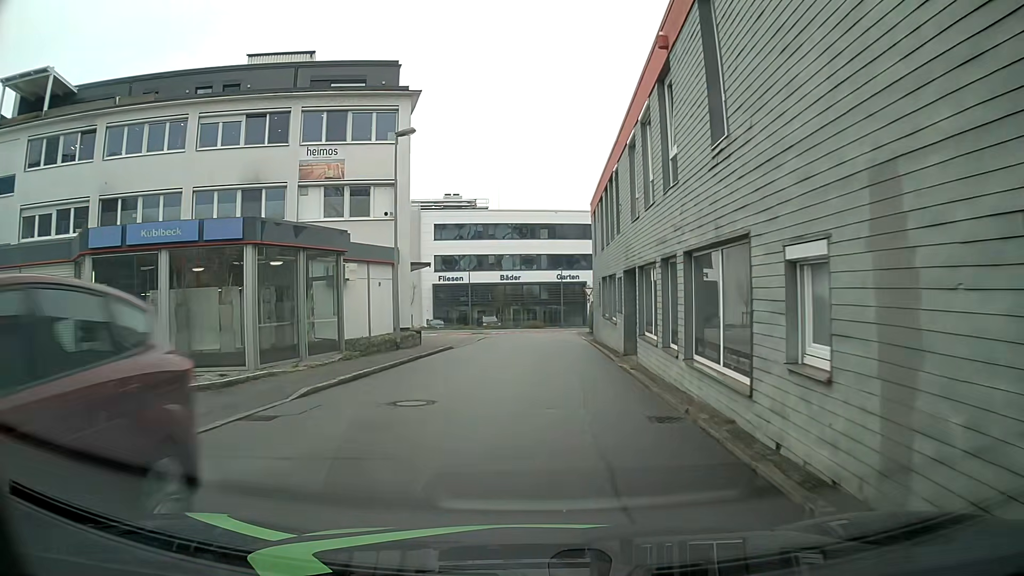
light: Day
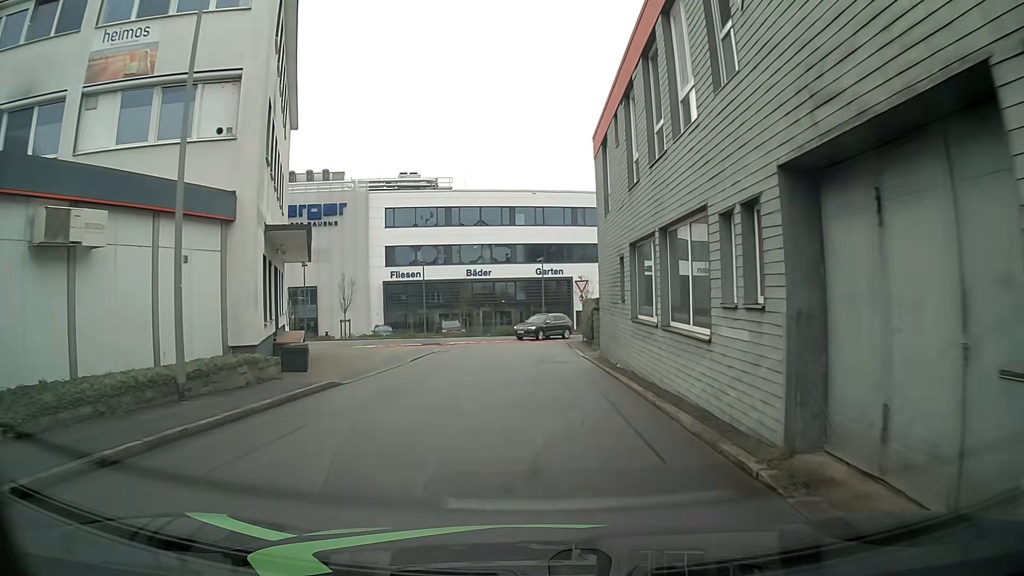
(+0.2, +14.5) m; +2°
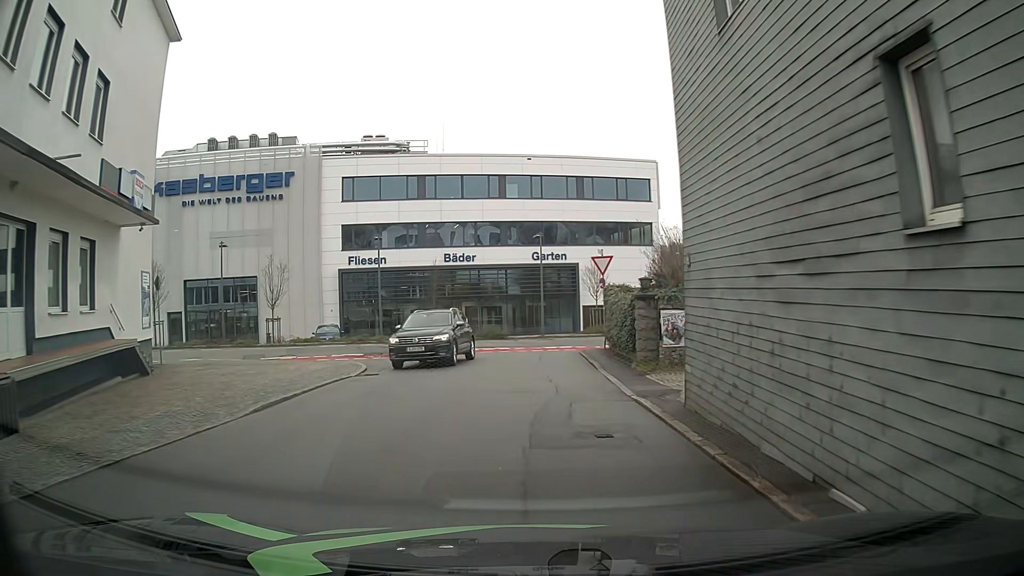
(-0.2, +13.3) m; -2°
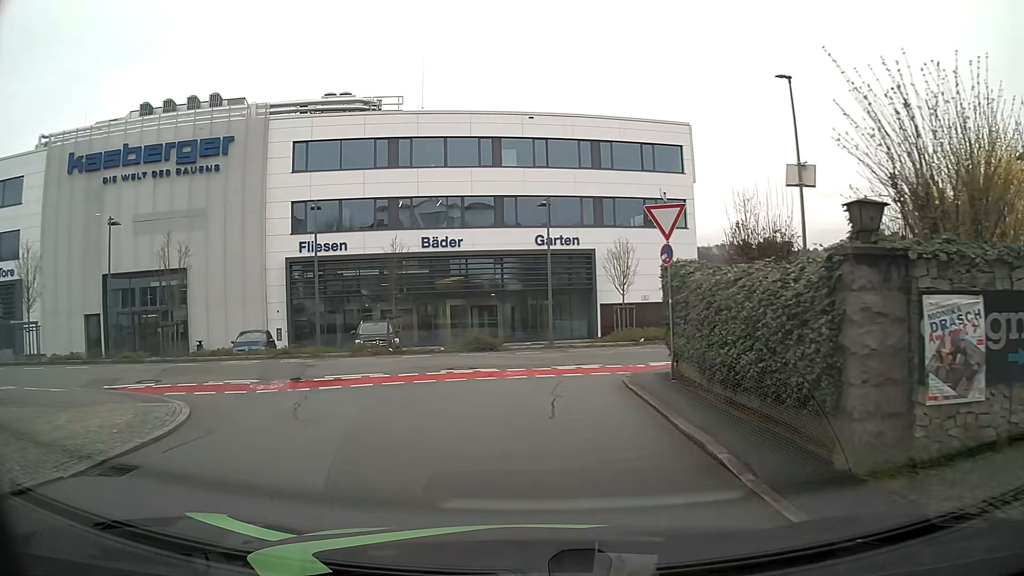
(-0.1, +11.3) m; -2°
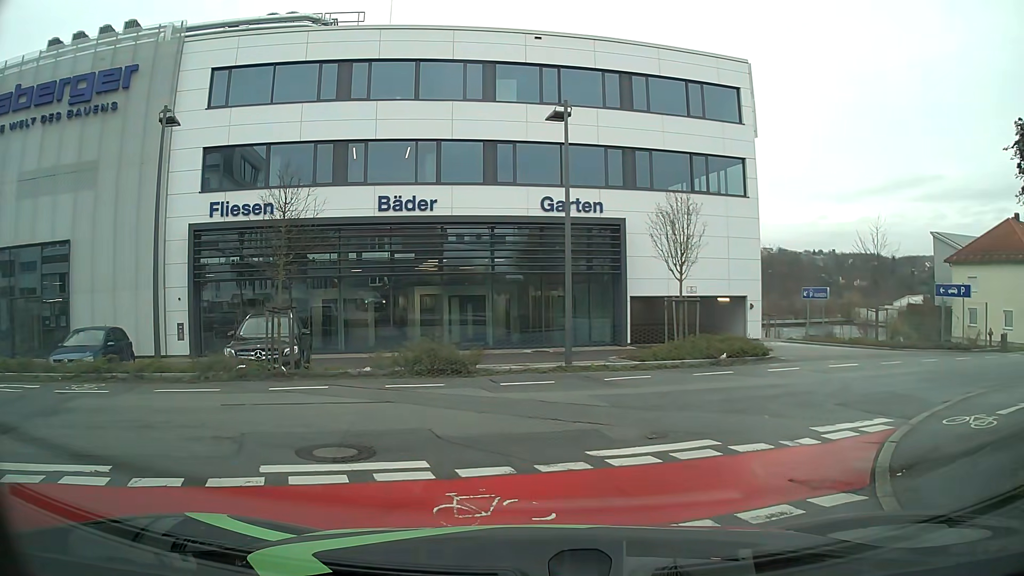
(+0.6, +11.3) m; +2°
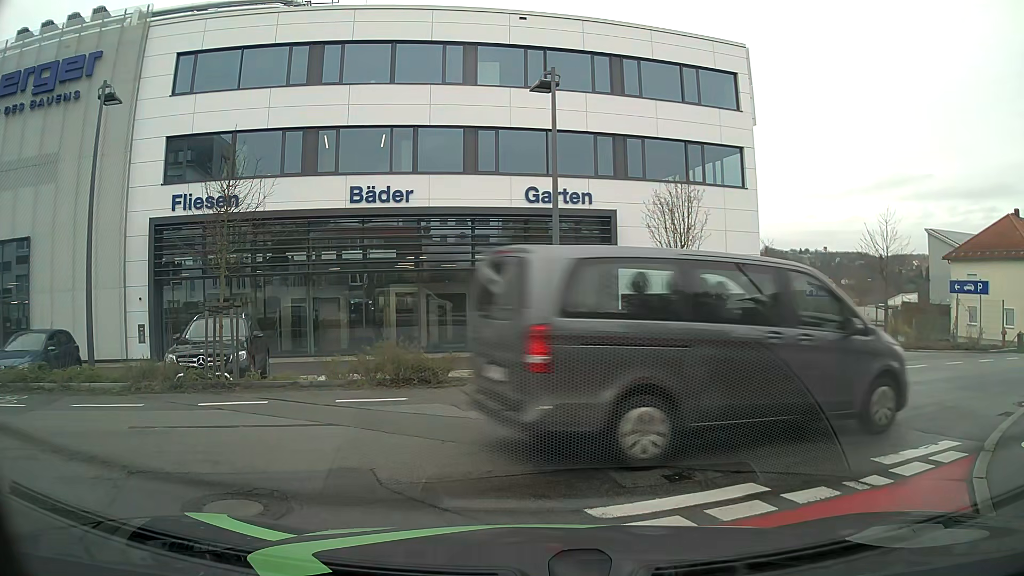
(+0.1, +1.9) m; +3°
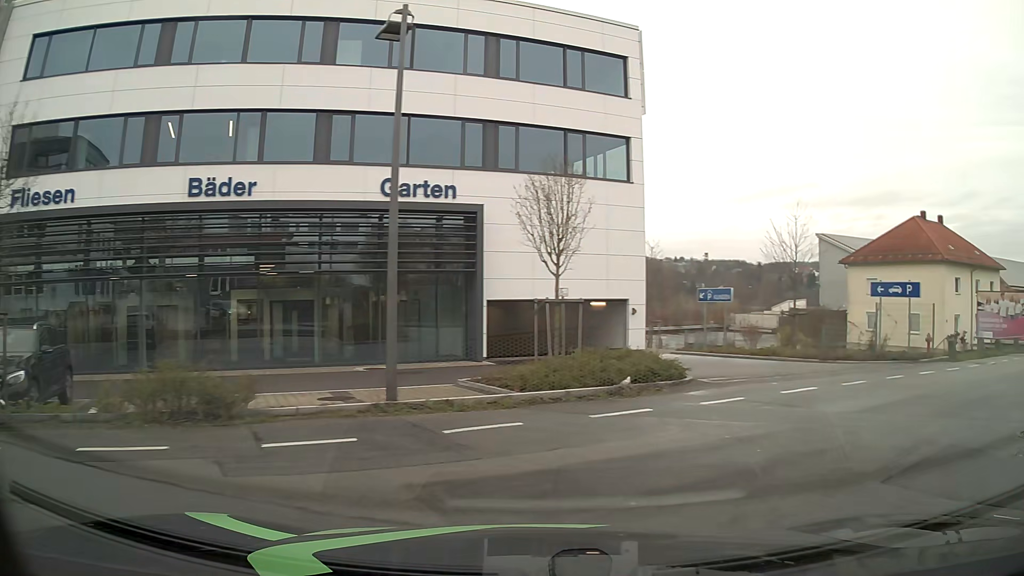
(+0.2, +3.6) m; +10°
